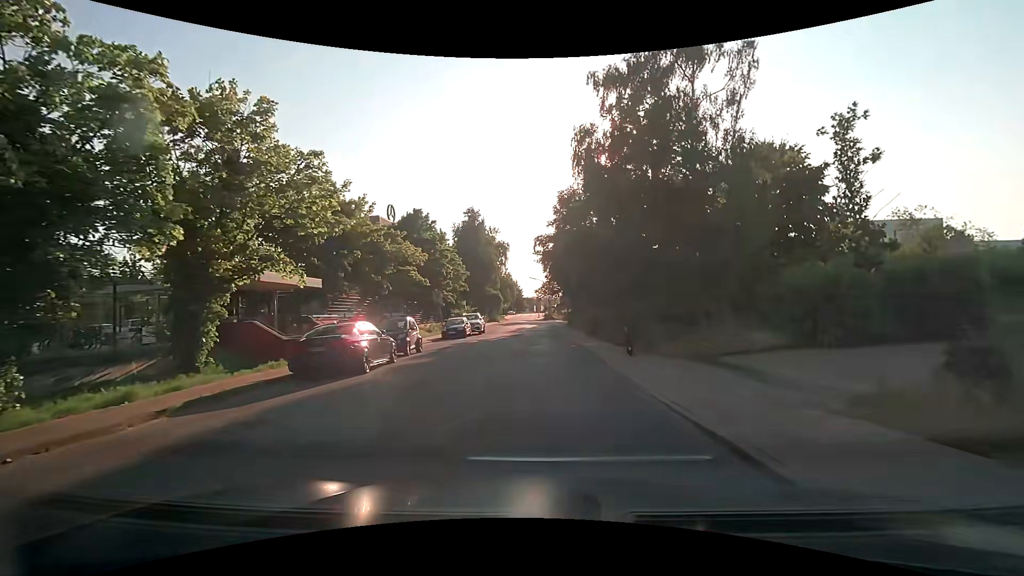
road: residential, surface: asphalt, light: Day
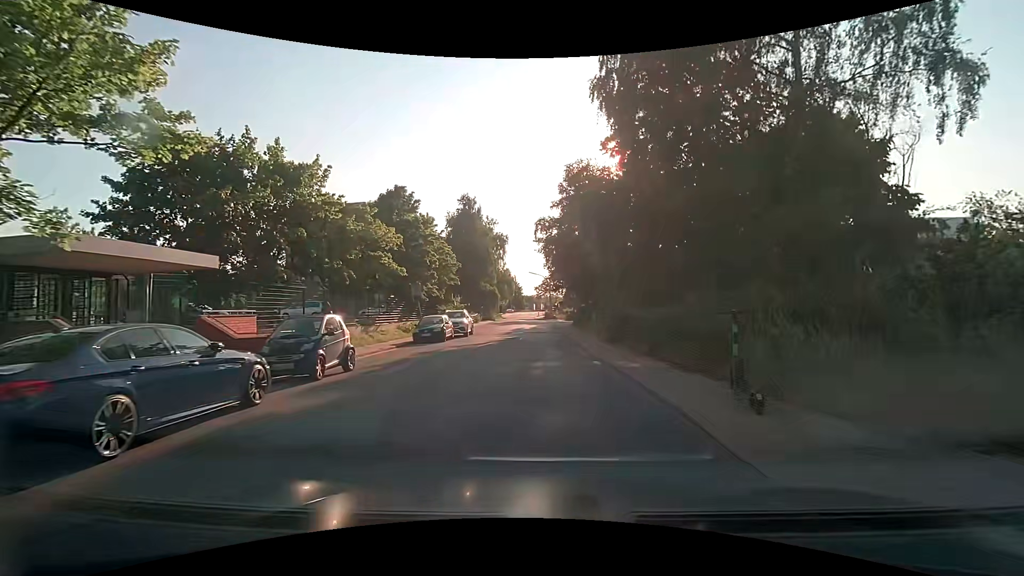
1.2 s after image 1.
(0.0, +8.2) m; 0°
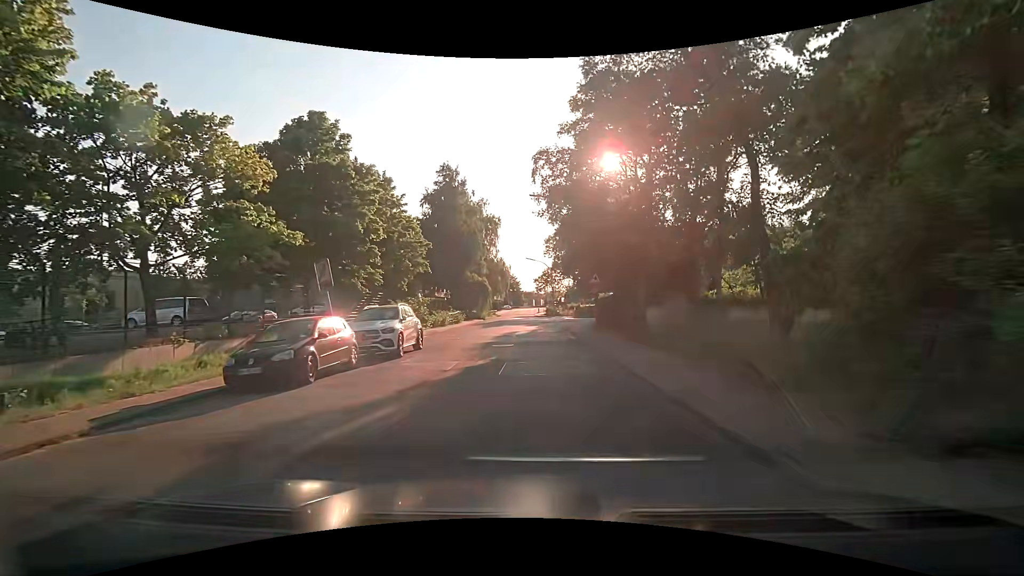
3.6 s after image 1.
(+0.2, +16.5) m; 0°
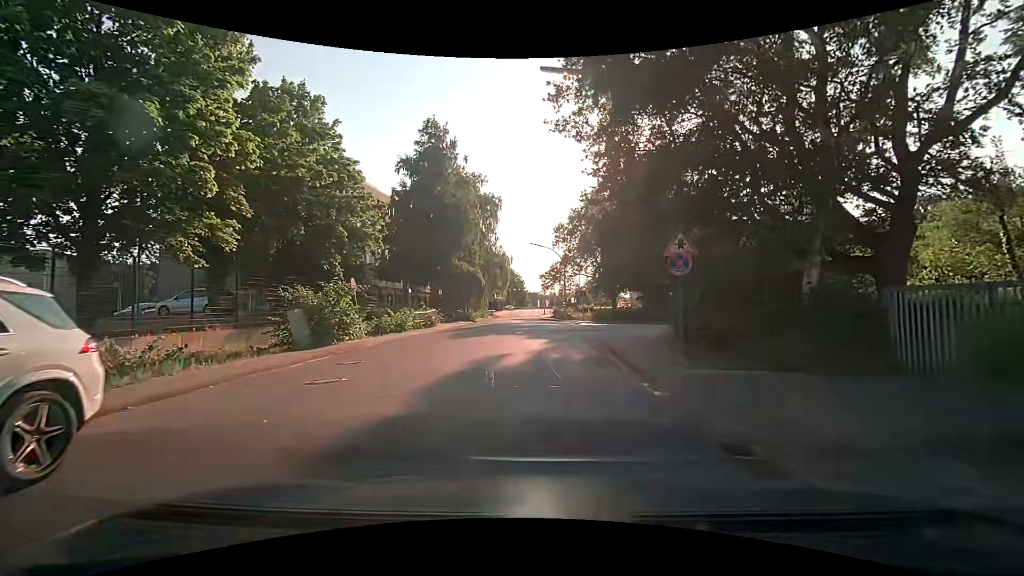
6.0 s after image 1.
(+0.2, +15.2) m; +2°
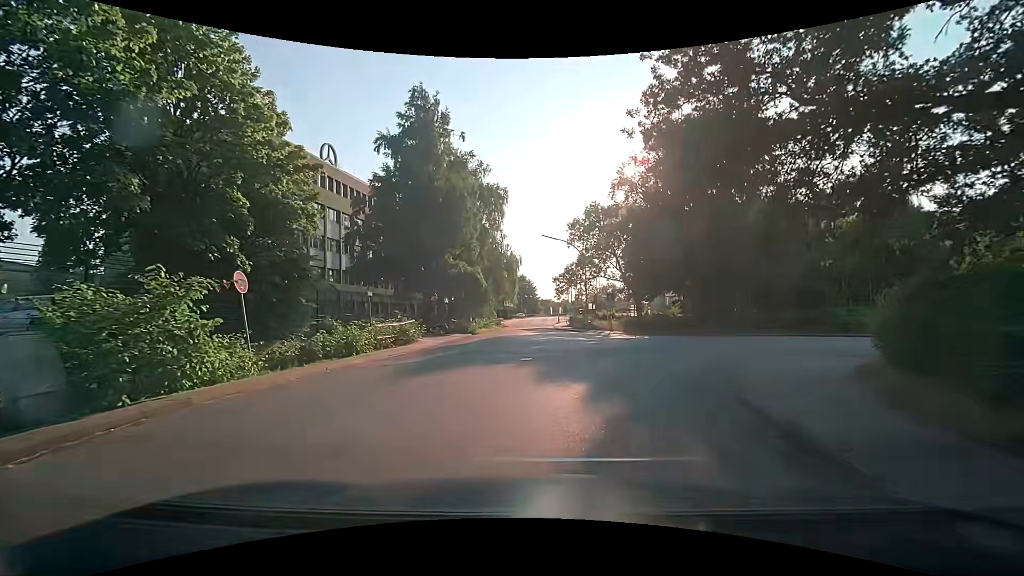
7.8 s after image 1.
(-0.3, +9.9) m; -2°
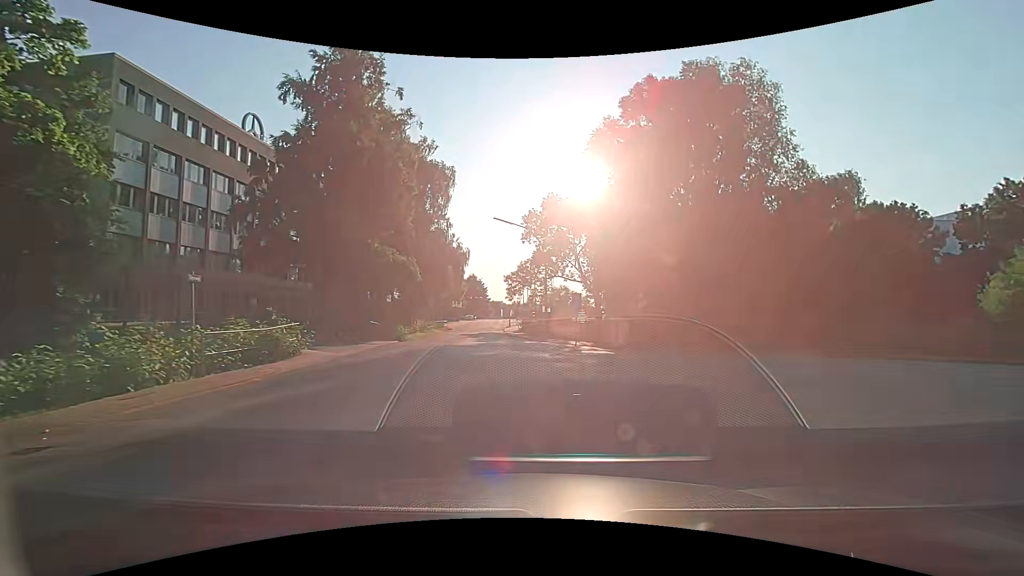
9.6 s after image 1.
(0.0, +8.5) m; +4°
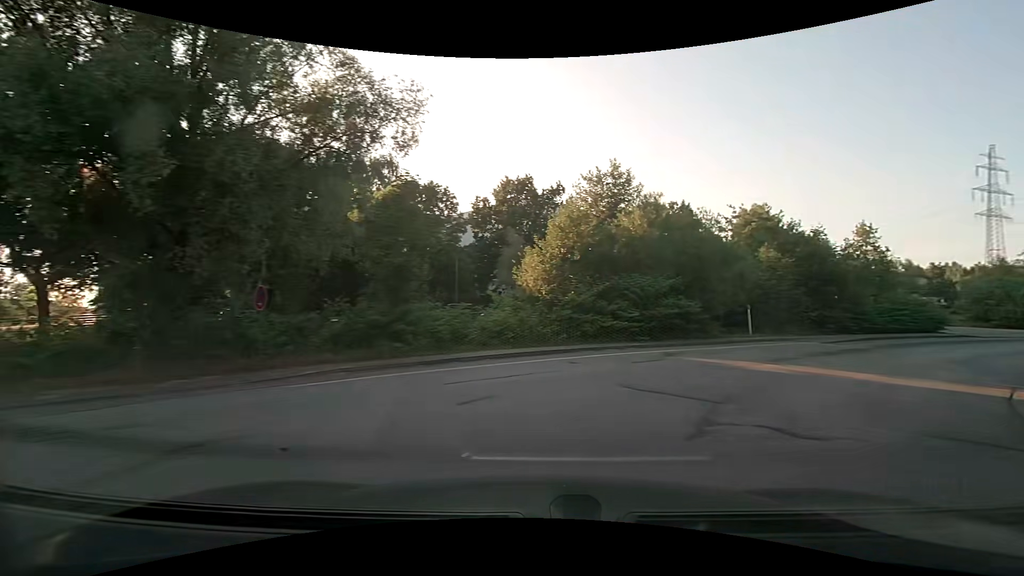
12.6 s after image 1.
(+4.6, +11.7) m; +49°
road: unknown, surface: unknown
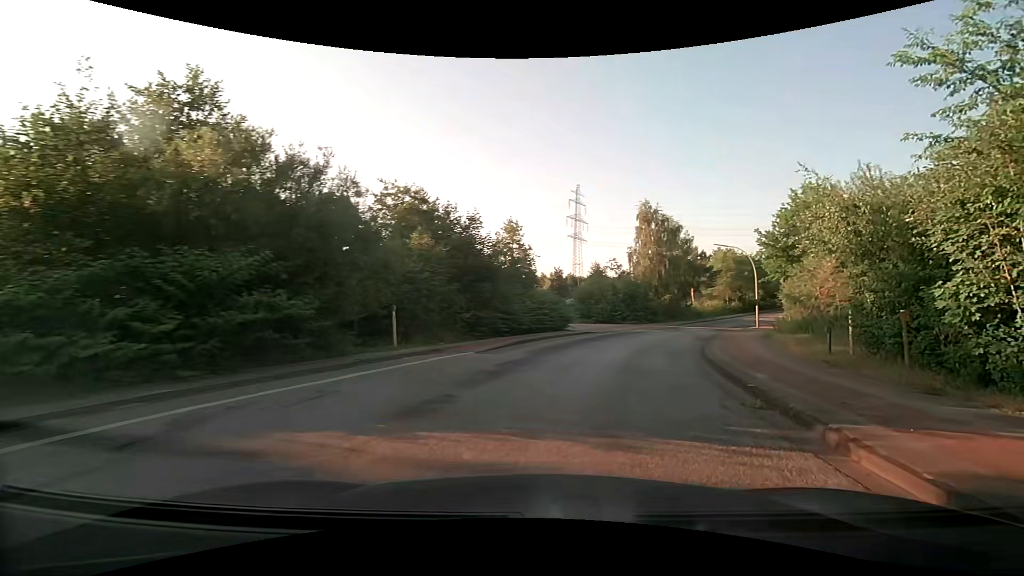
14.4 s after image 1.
(+2.9, +8.5) m; +38°
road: residential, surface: asphalt
